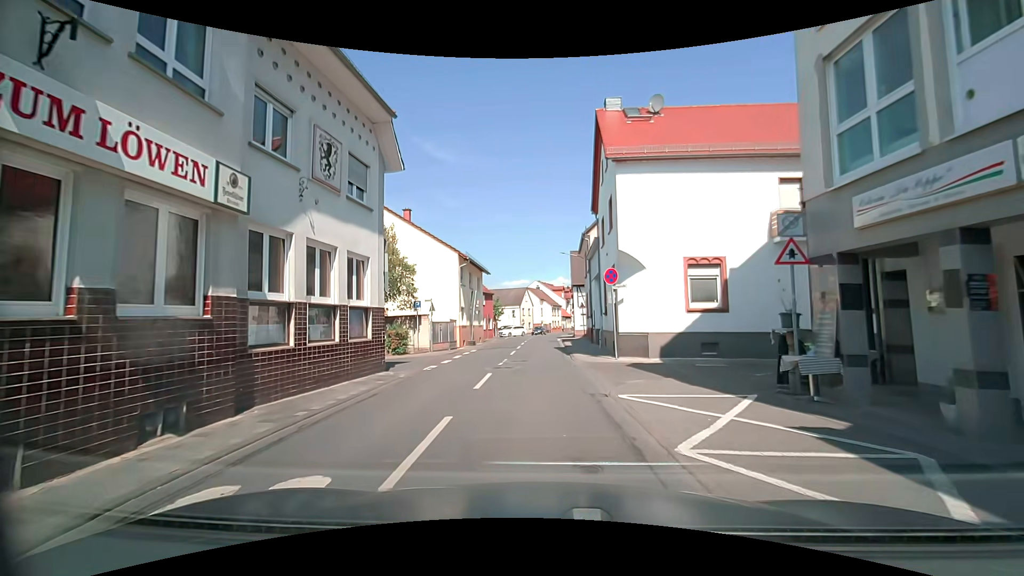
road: tertiary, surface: asphalt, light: Day
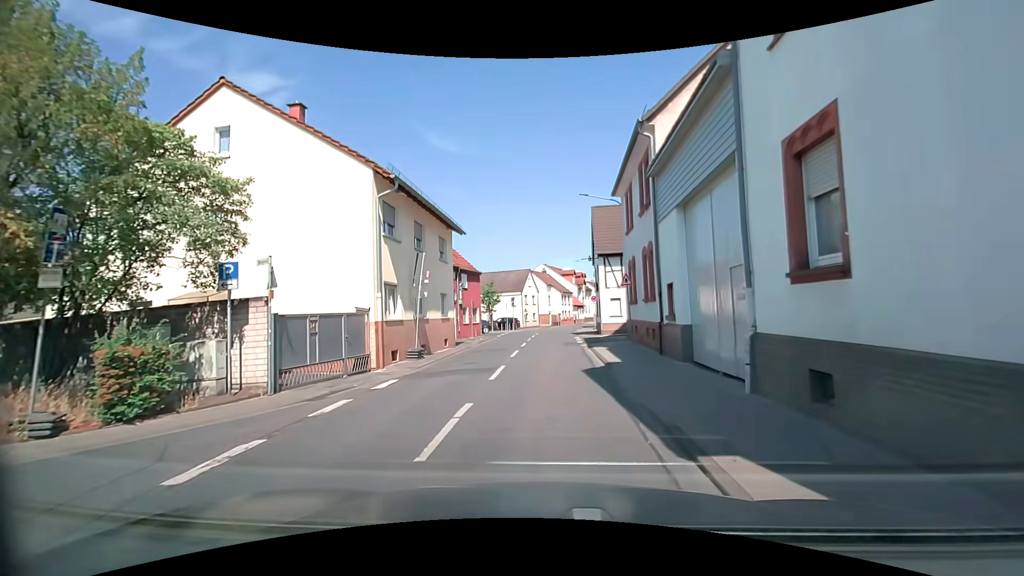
(-0.4, +17.7) m; 0°
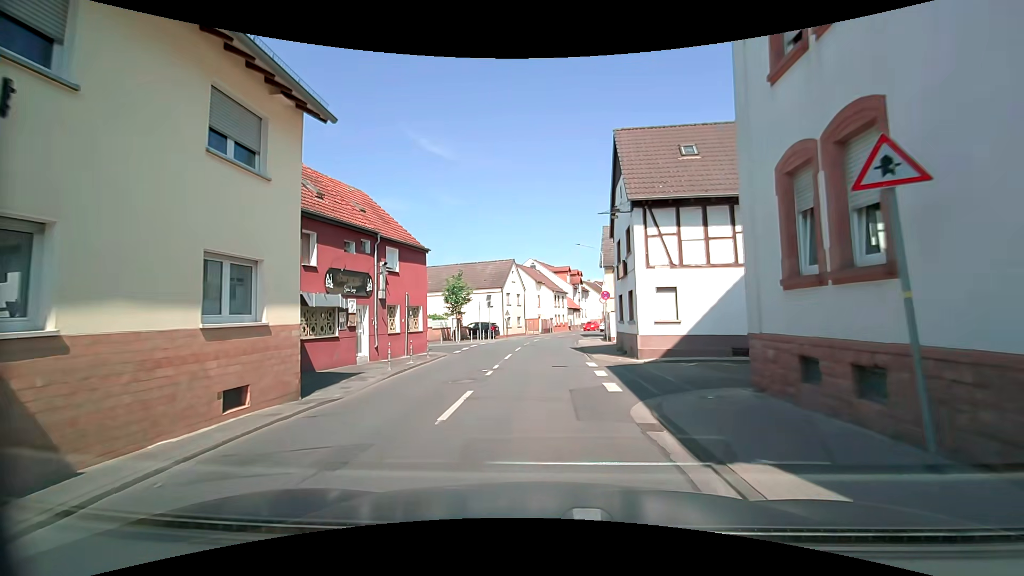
(-0.2, +16.3) m; 0°
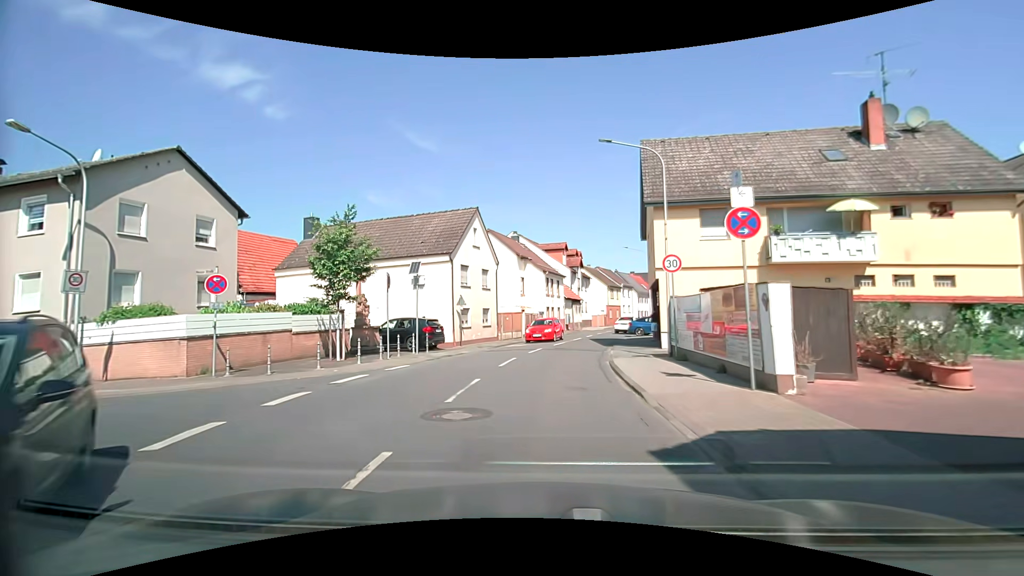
(+0.1, +22.8) m; +1°
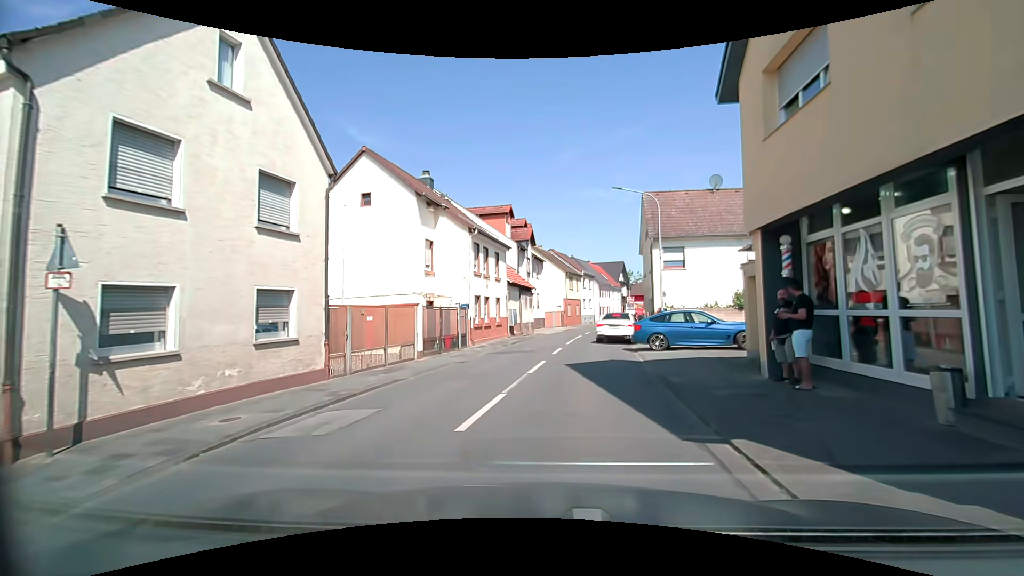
(+0.8, +19.7) m; +6°
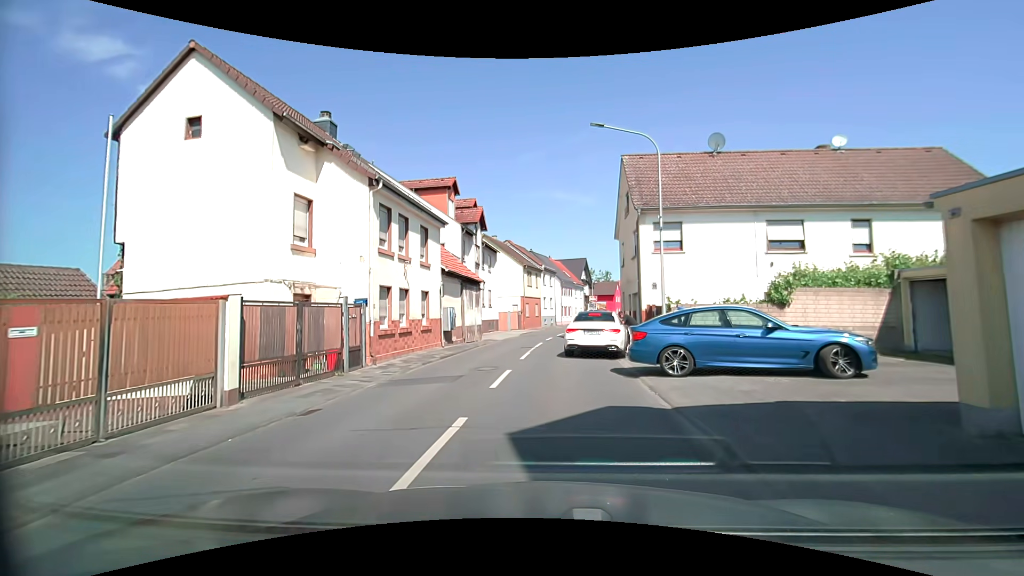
(+0.5, +8.2) m; +6°
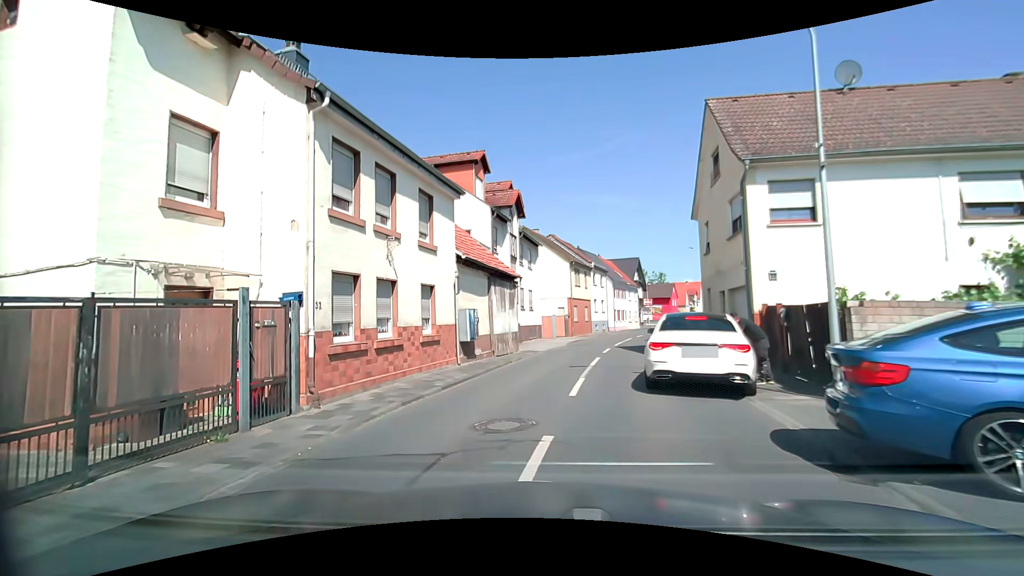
(-0.2, +6.5) m; -5°
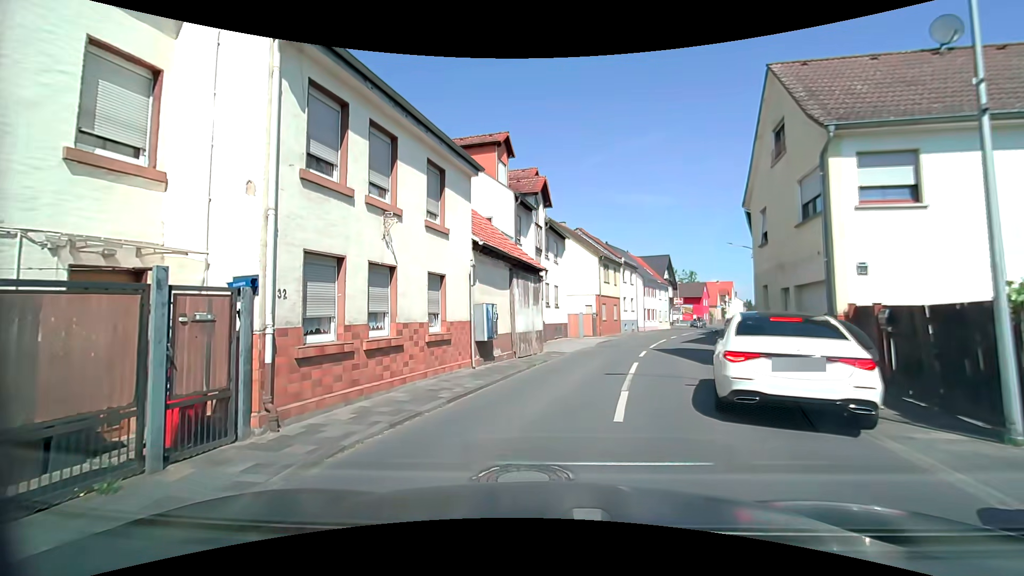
(-0.1, +2.4) m; -3°
(0, +10) (+3, +20) (+7, +29) (+10, +39) (+13, +48) (+17, +57) (+21, +66) (+26, +75) (+30, +84) (+34, +93) m
